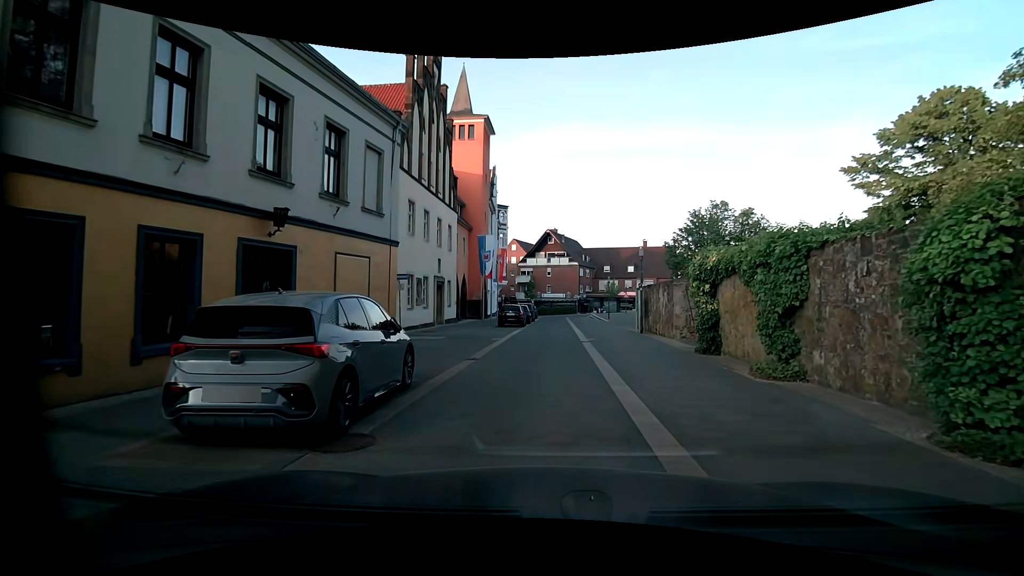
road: residential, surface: paving_stones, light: Day
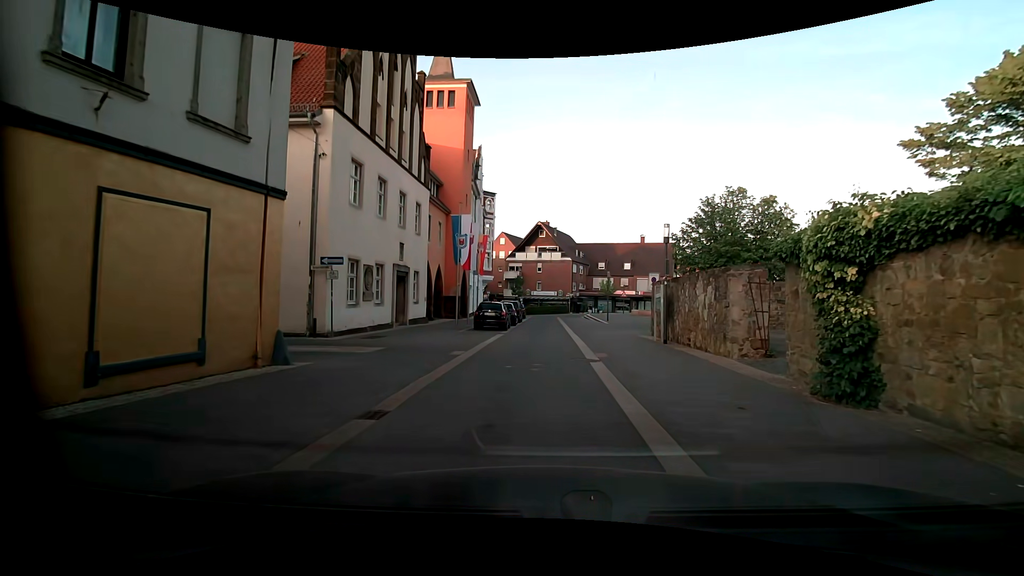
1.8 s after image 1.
(0.0, +6.8) m; -1°
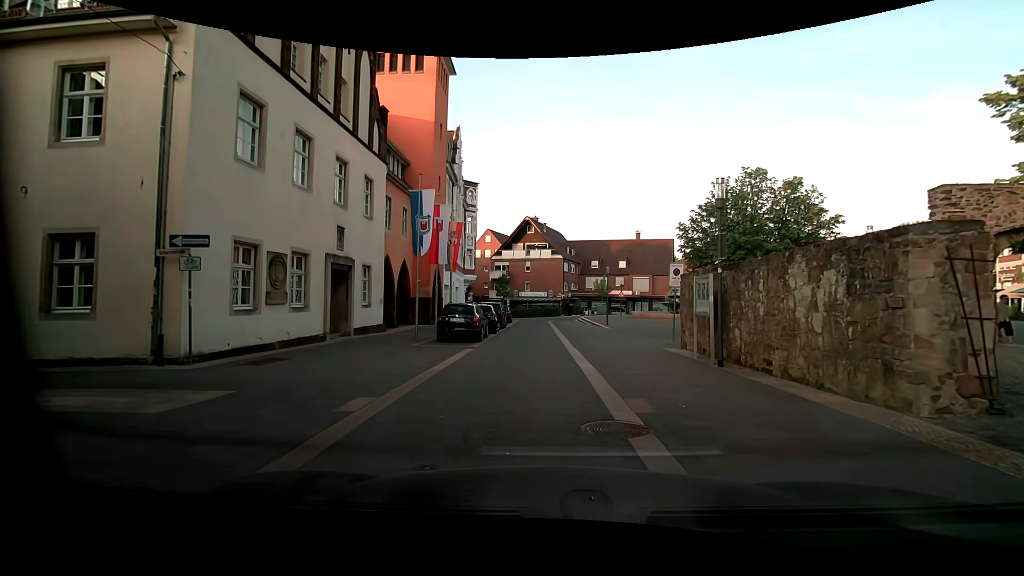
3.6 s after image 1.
(+0.2, +6.6) m; +3°
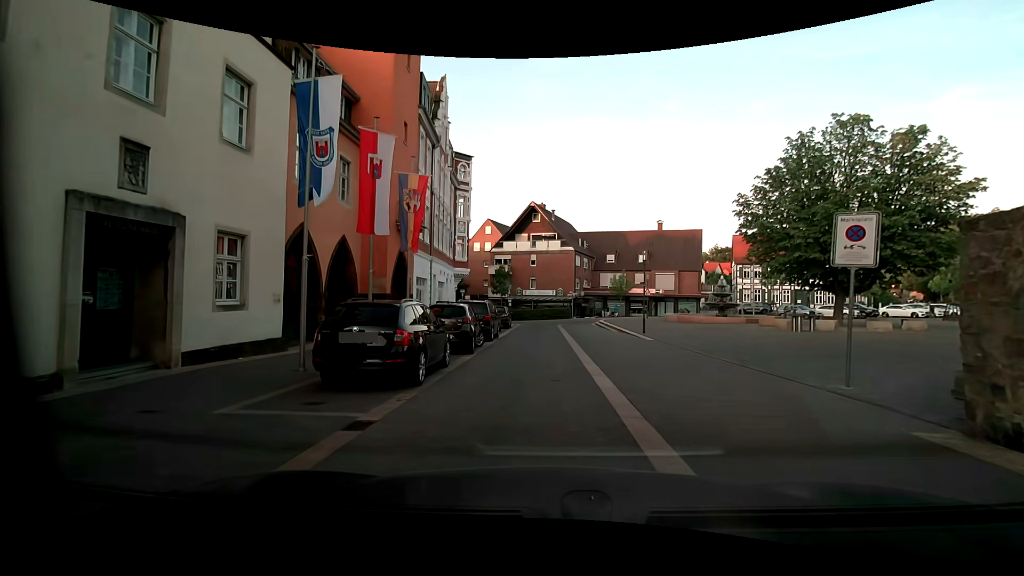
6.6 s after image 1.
(-0.4, +10.6) m; -2°
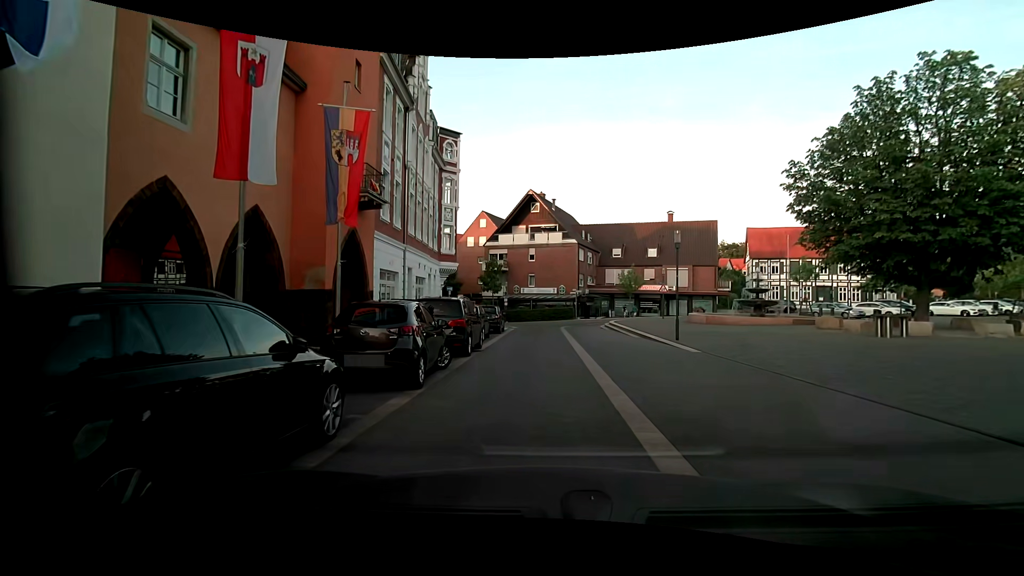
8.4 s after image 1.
(0.0, +6.3) m; -1°
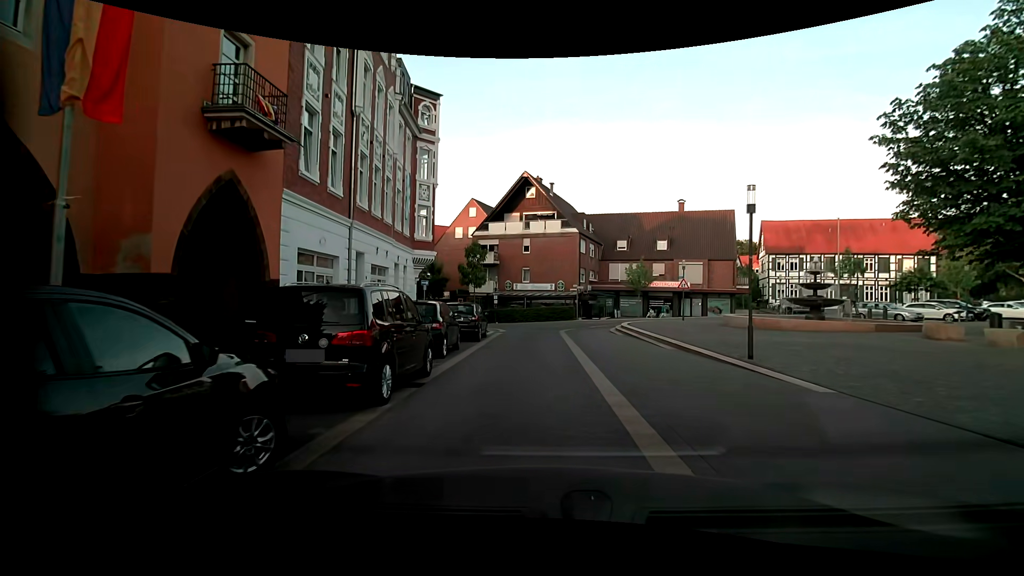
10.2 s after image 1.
(+0.1, +7.2) m; 0°
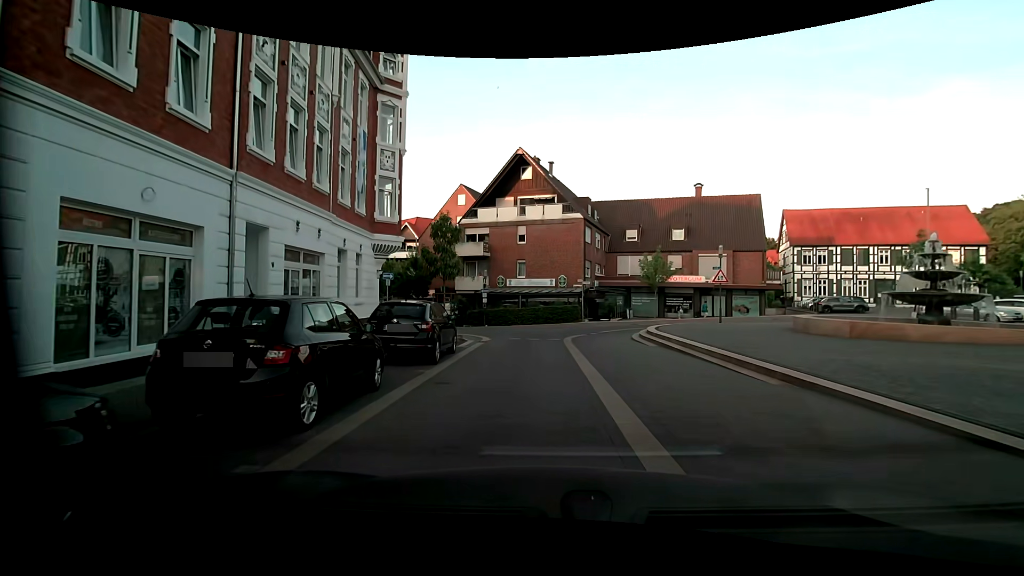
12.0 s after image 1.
(+0.2, +7.3) m; +1°
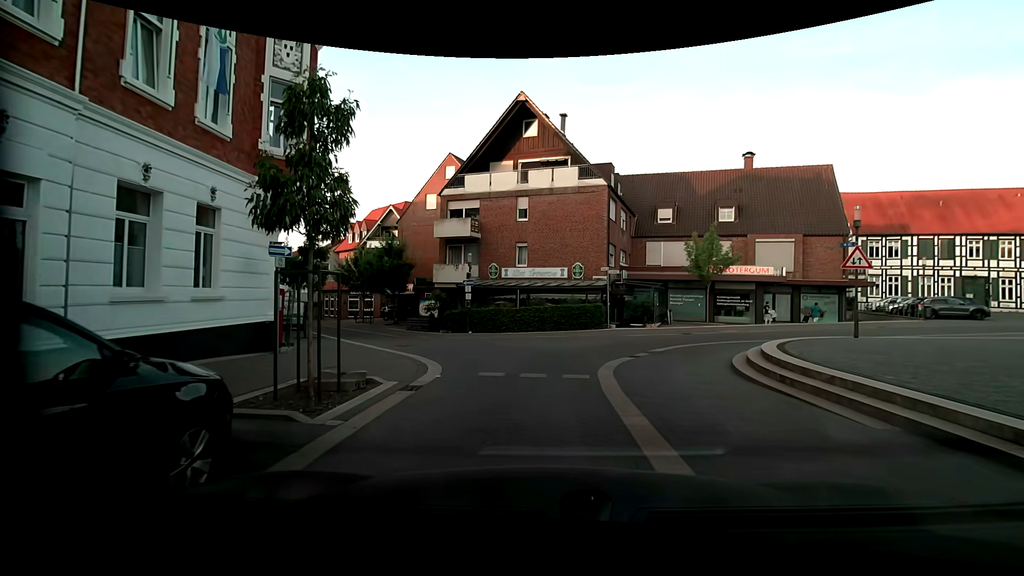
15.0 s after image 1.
(-0.1, +10.9) m; 0°
